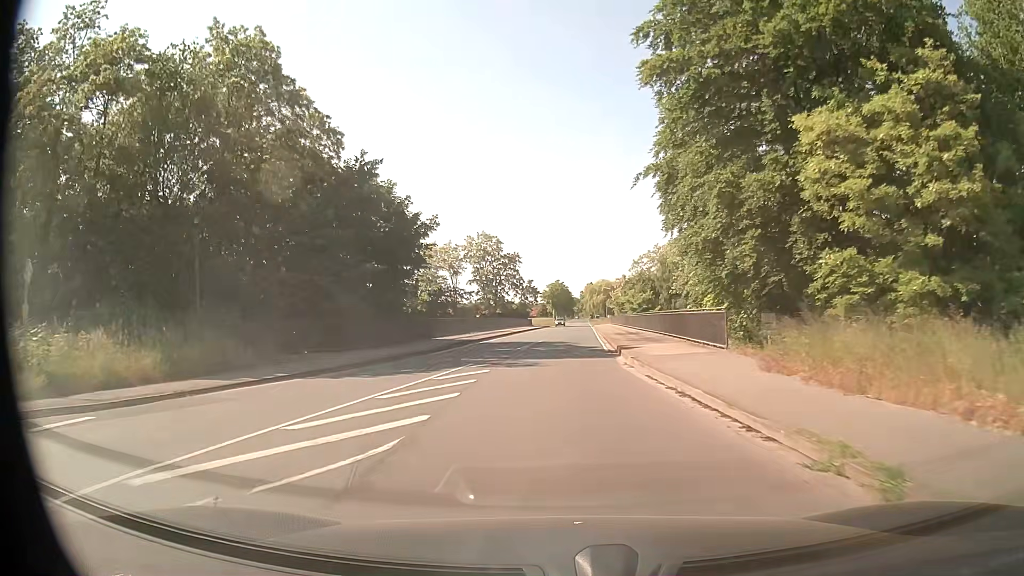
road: secondary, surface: asphalt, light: Day
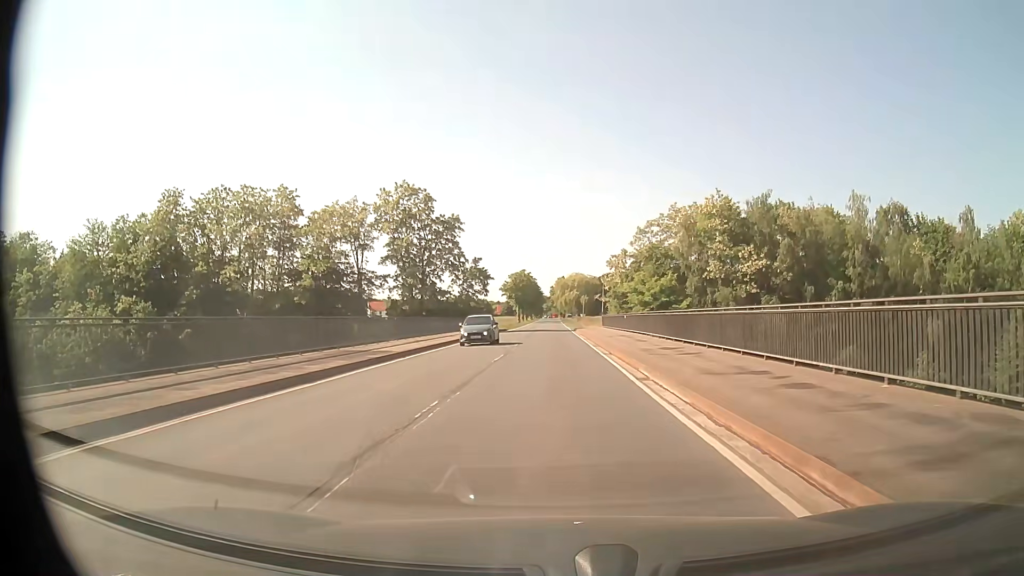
(+0.7, +40.1) m; +3°
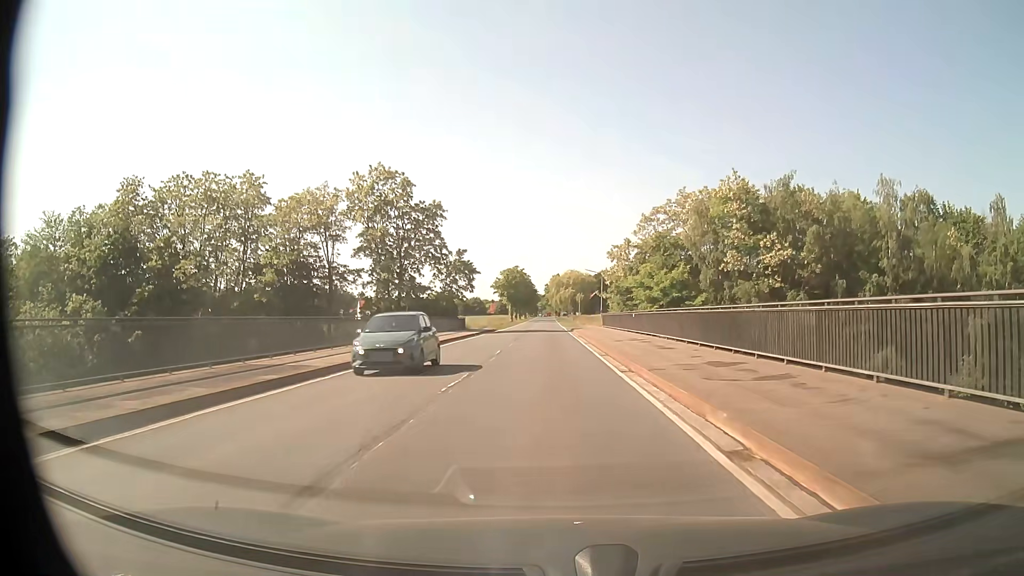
(0.0, +8.1) m; 0°
(0, +10) (0, +20) (0, +30) (0, +40) (0, +50) (-1, +60) (-1, +70) (-1, +80) (-1, +90) (-1, +100) m
